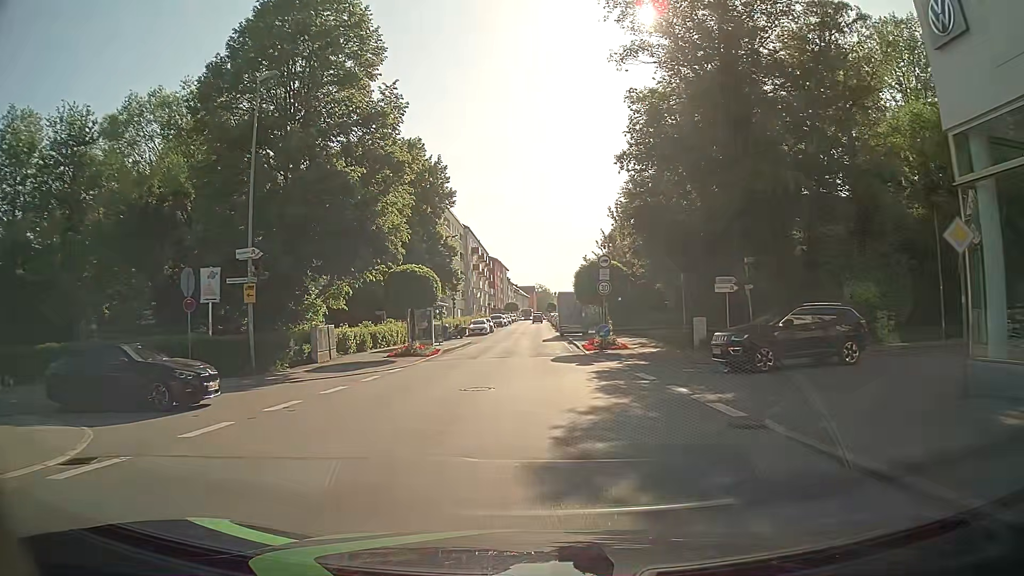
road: tertiary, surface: asphalt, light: Day
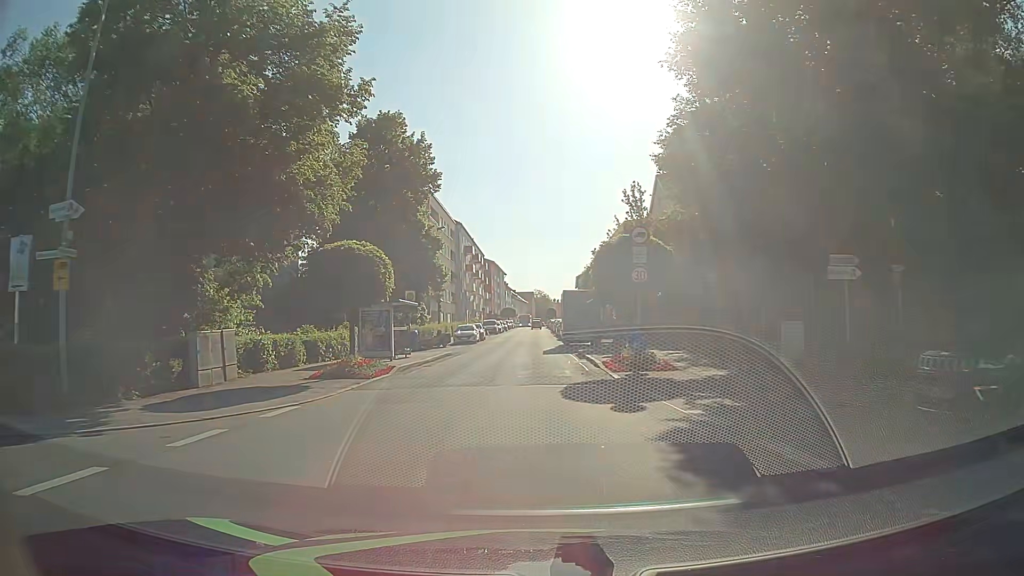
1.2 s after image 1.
(0.0, +10.0) m; 0°
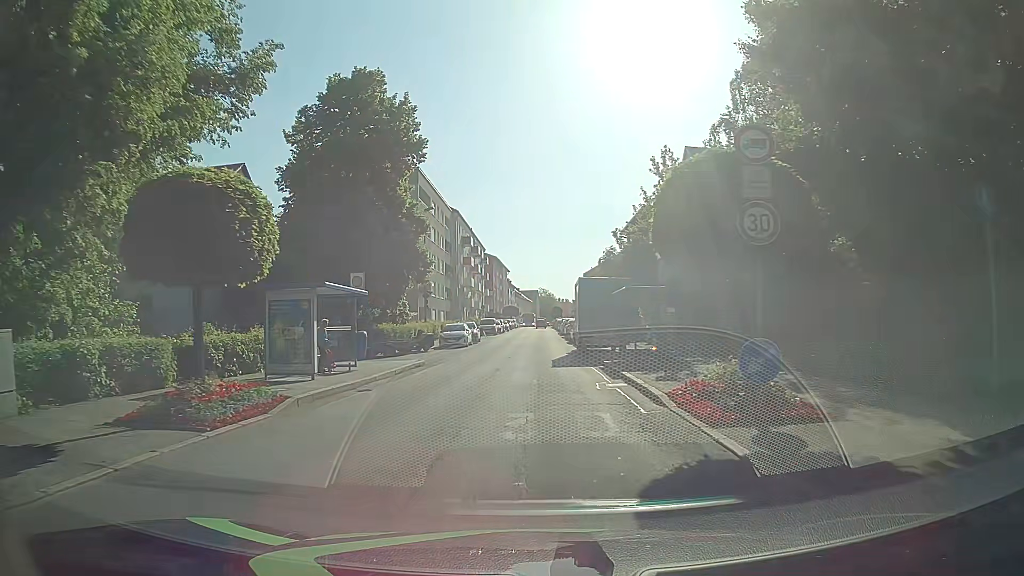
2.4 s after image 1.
(0.0, +9.8) m; -1°
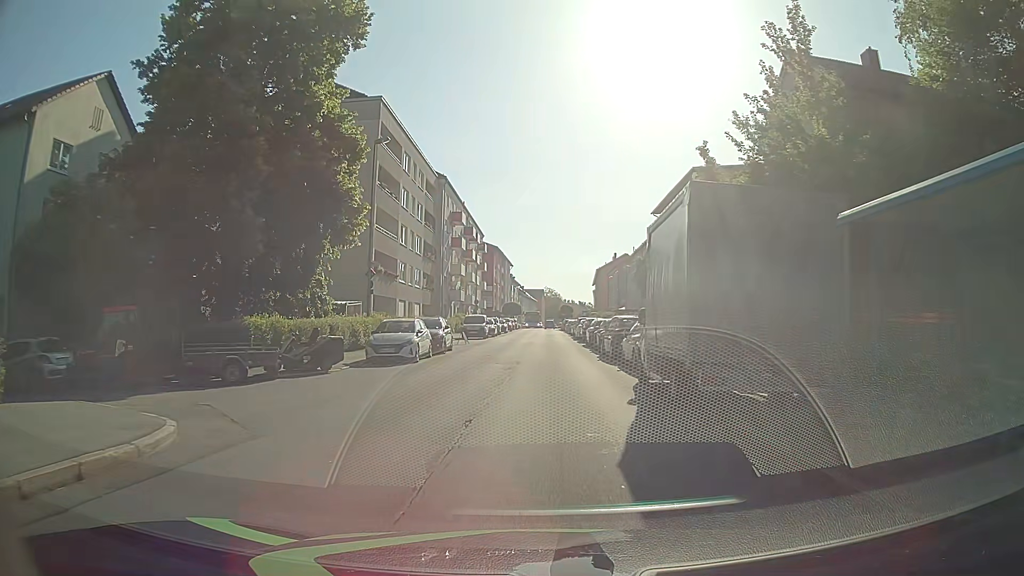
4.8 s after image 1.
(+0.1, +19.3) m; -1°
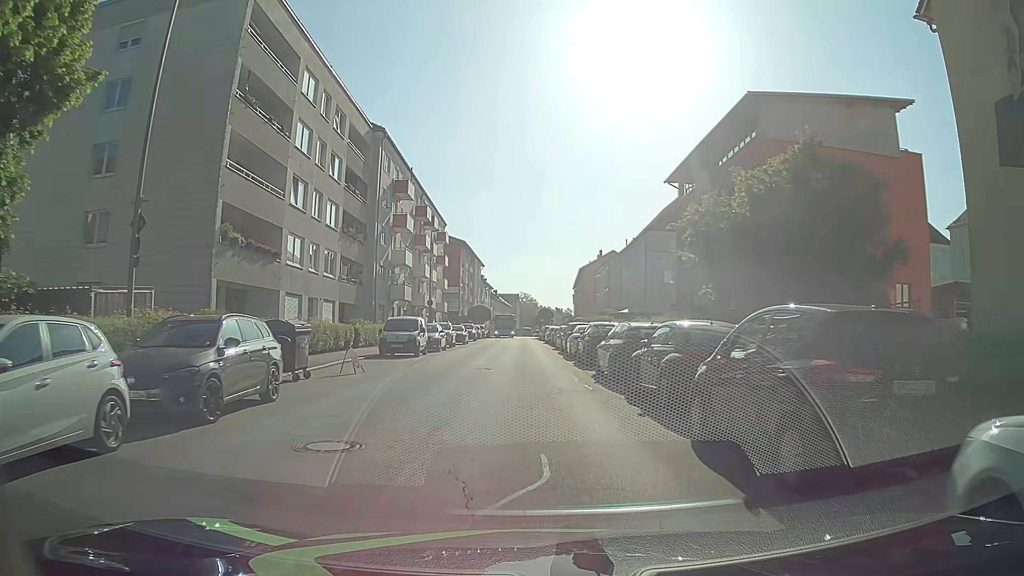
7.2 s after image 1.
(+0.6, +18.6) m; +3°
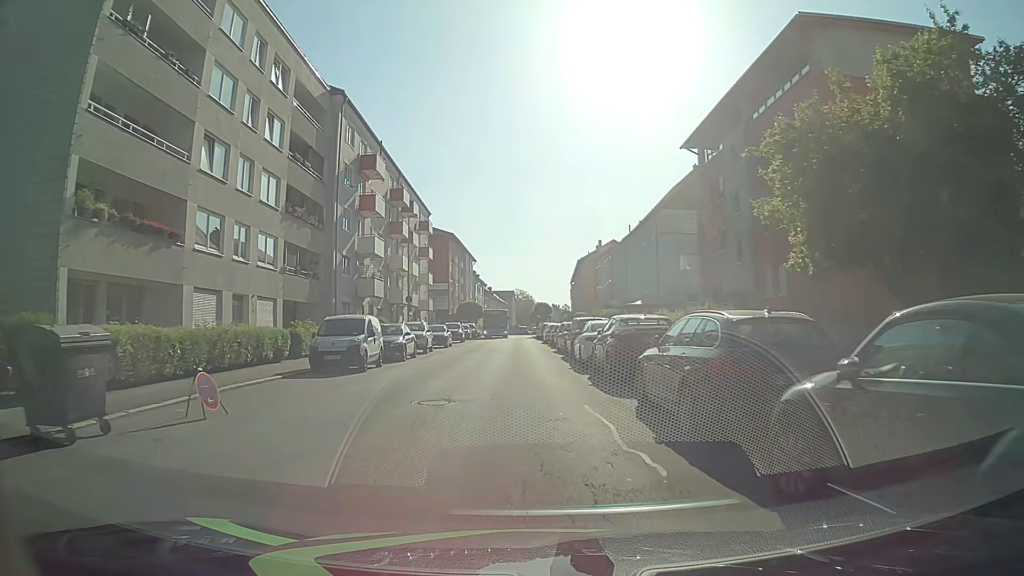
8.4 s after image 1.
(+0.1, +8.4) m; 0°
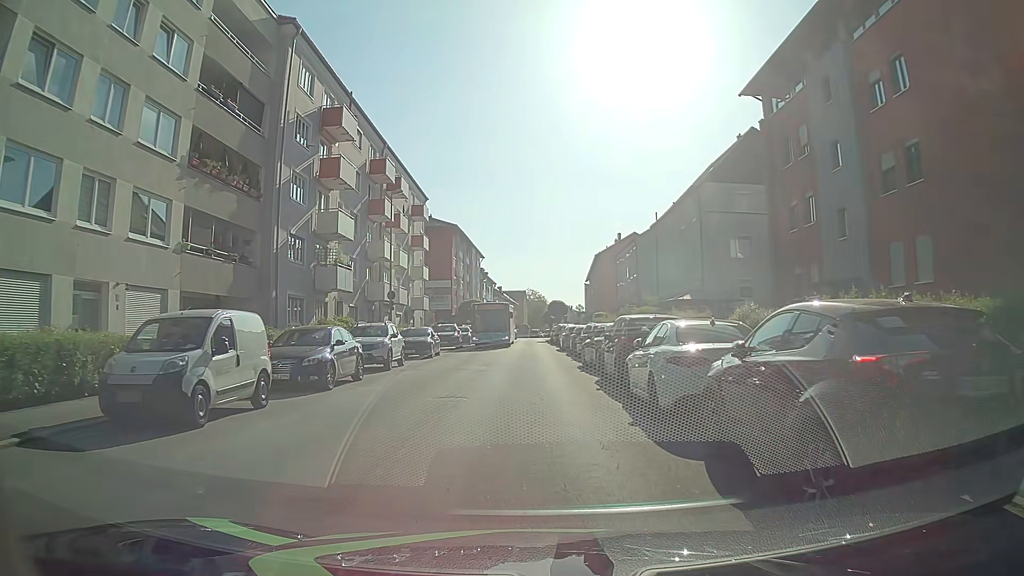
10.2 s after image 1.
(0.0, +10.7) m; -2°
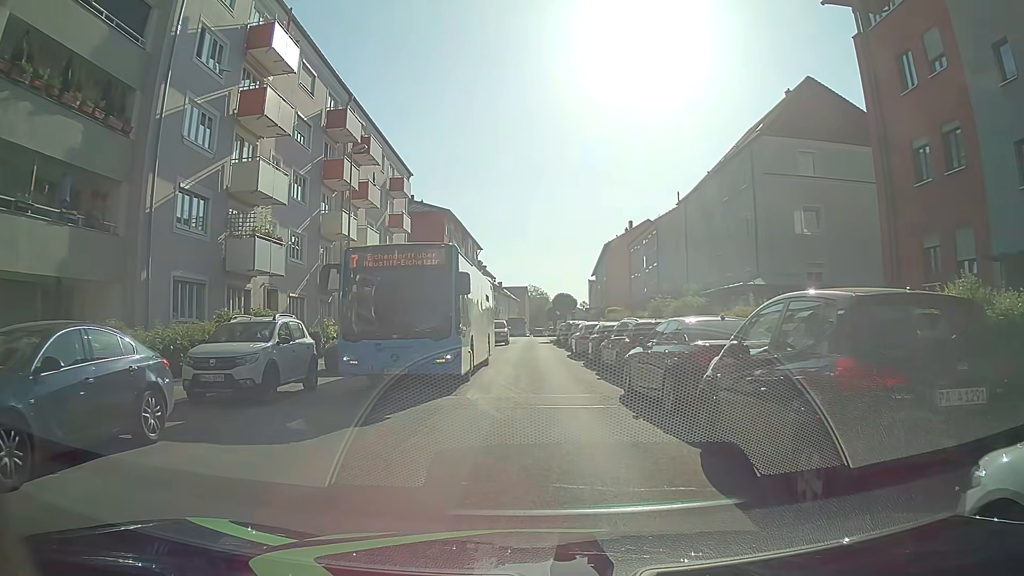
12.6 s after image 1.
(+0.2, +10.1) m; +1°
